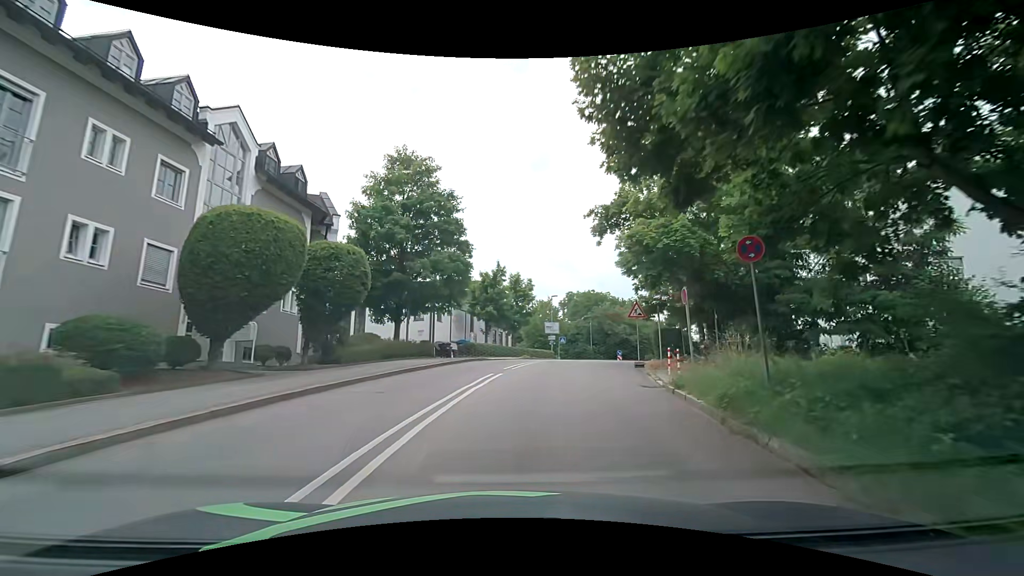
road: tertiary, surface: asphalt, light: Day
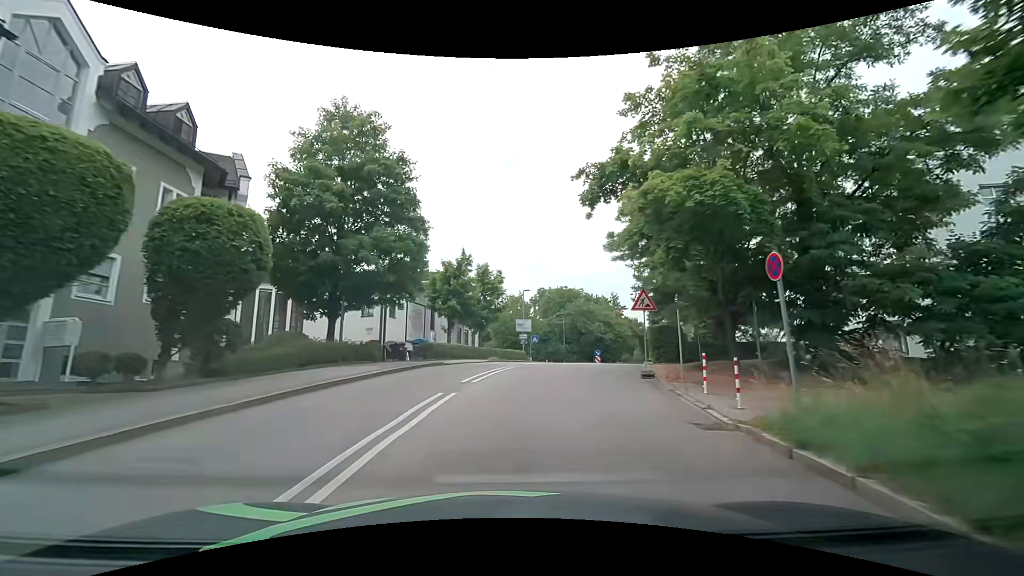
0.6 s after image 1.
(+0.1, +6.1) m; +3°
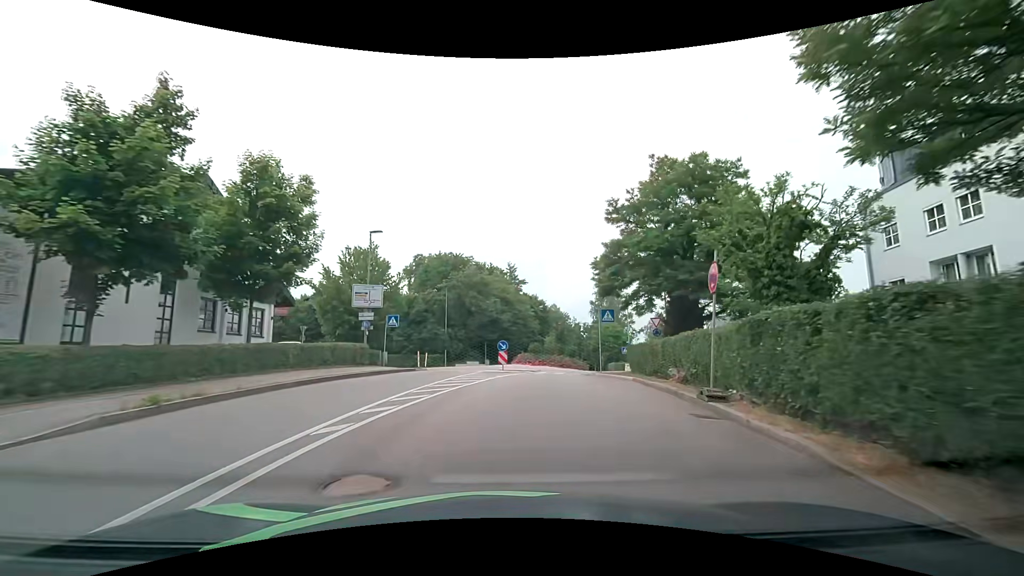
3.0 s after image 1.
(+2.8, +24.4) m; +14°
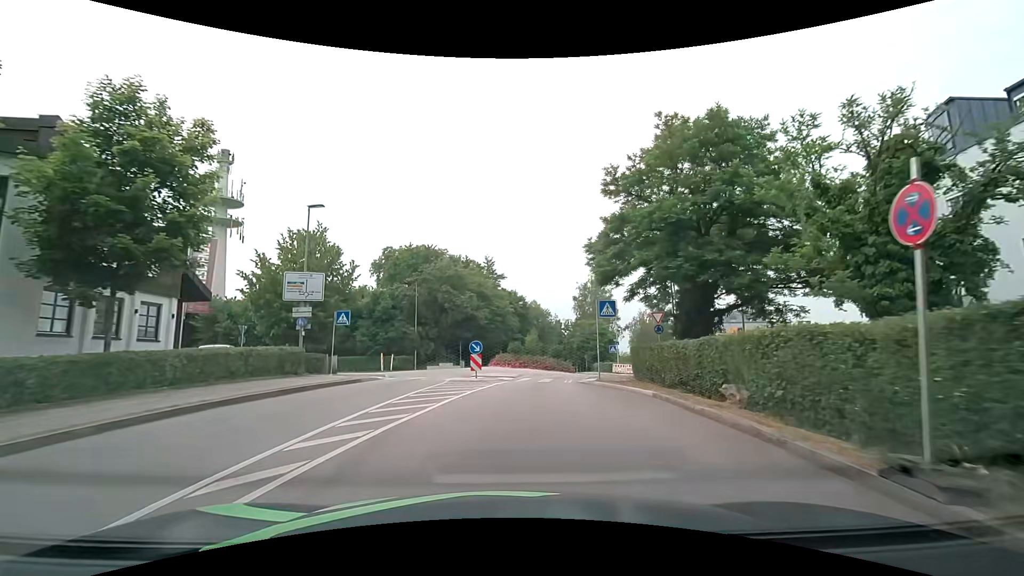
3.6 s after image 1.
(+0.1, +5.7) m; +2°
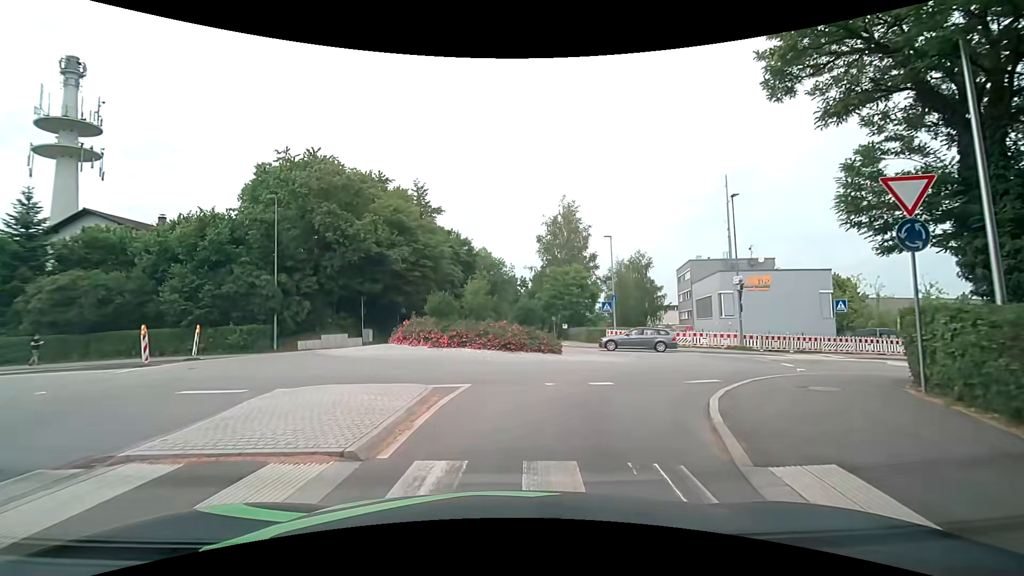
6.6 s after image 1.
(+1.1, +22.0) m; +5°
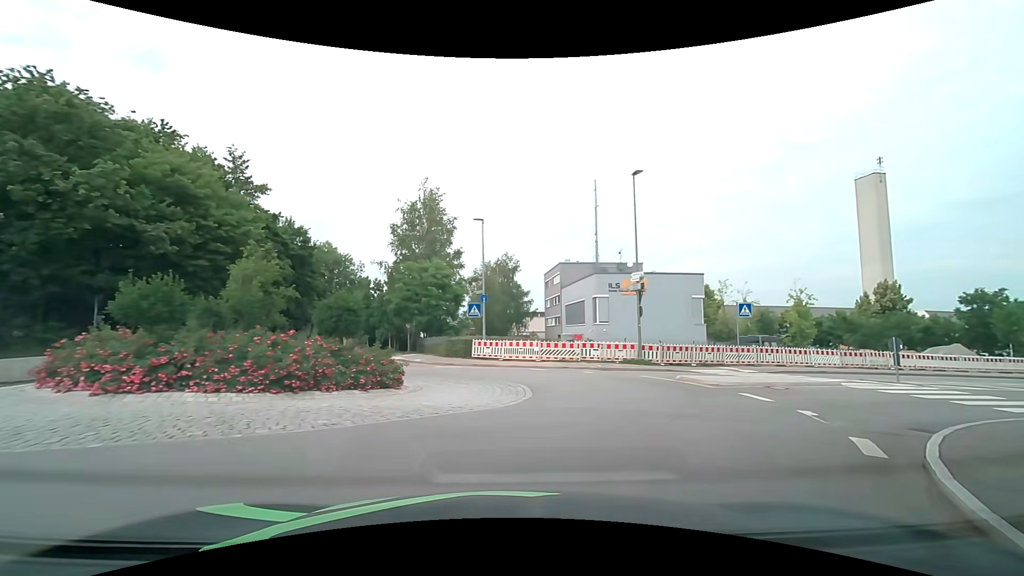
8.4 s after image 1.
(+1.0, +9.0) m; +17°
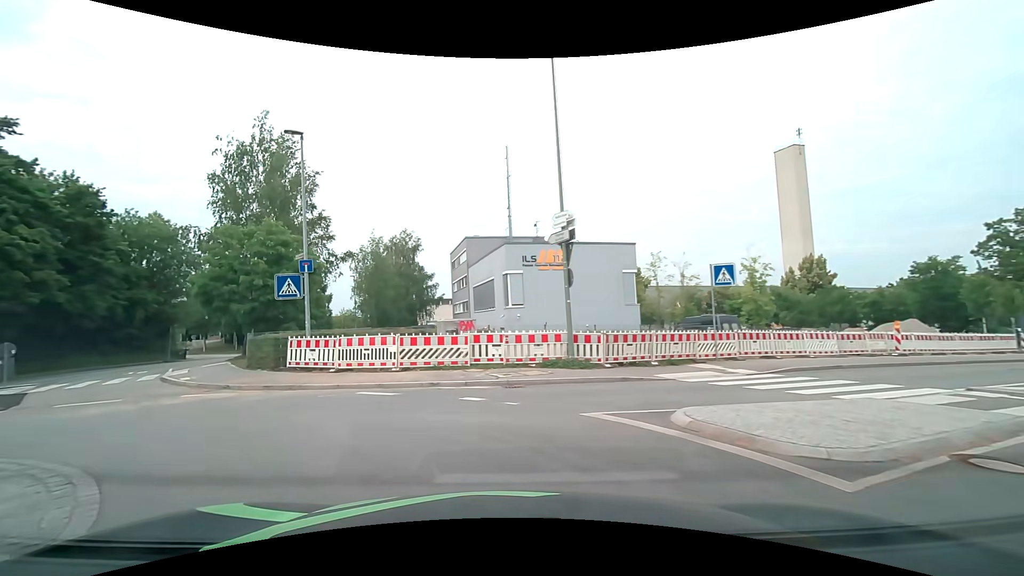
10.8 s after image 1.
(+2.1, +11.2) m; +8°
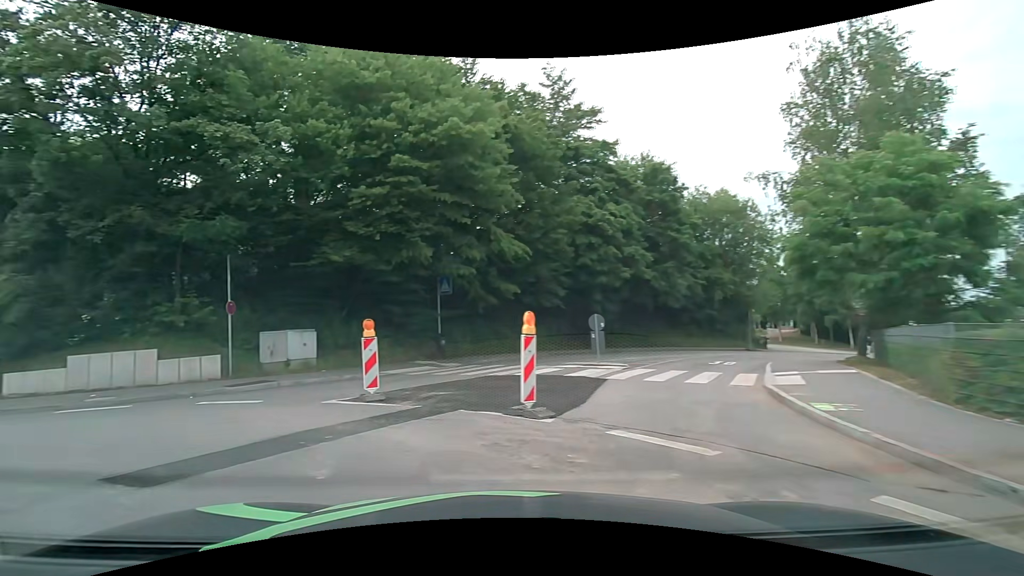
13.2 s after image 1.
(-4.7, +9.2) m; -59°
(-5, +8) (-14, +11) (-24, +14) (-33, +19) (-41, +25) (-49, +30) (-57, +36) (-65, +42) (-73, +48) (-81, +54) m
